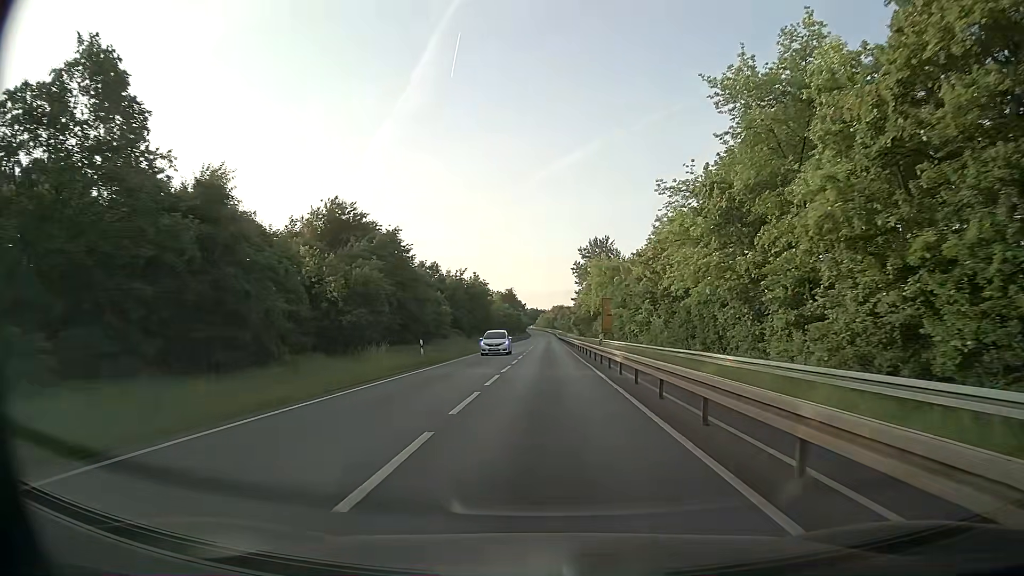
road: tertiary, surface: asphalt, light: Day
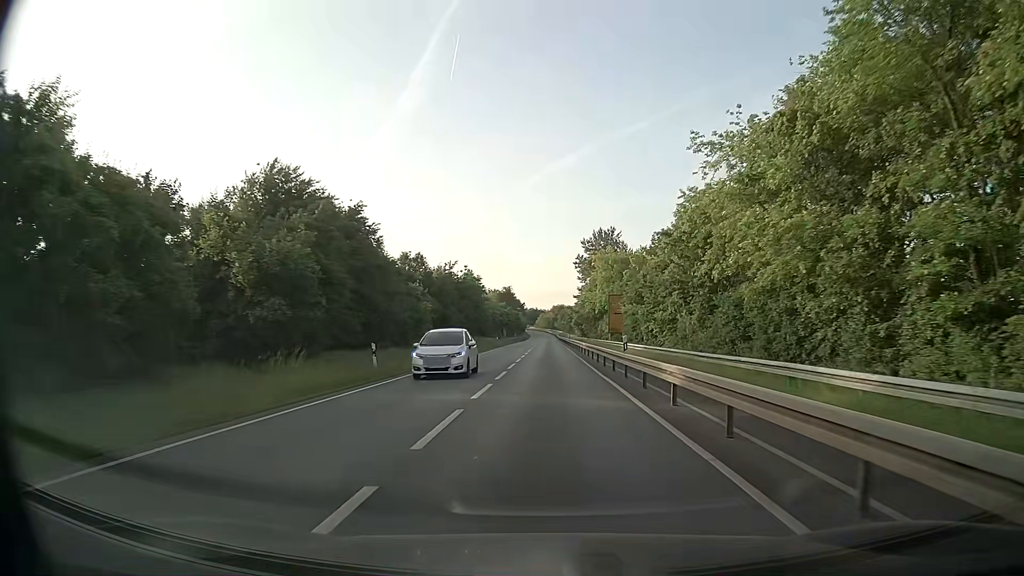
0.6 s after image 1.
(0.0, +9.3) m; 0°
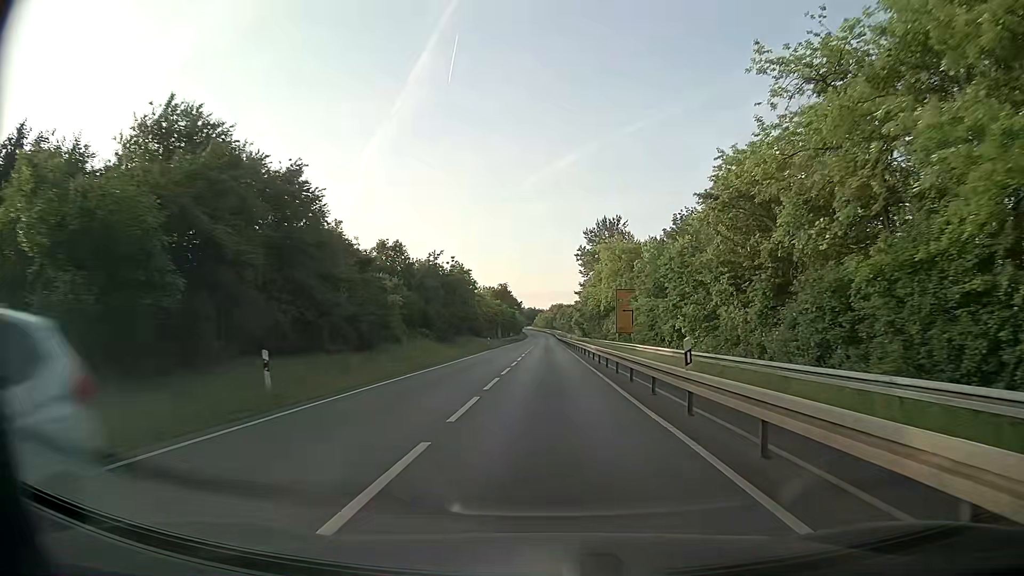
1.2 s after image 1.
(-0.1, +9.5) m; 0°
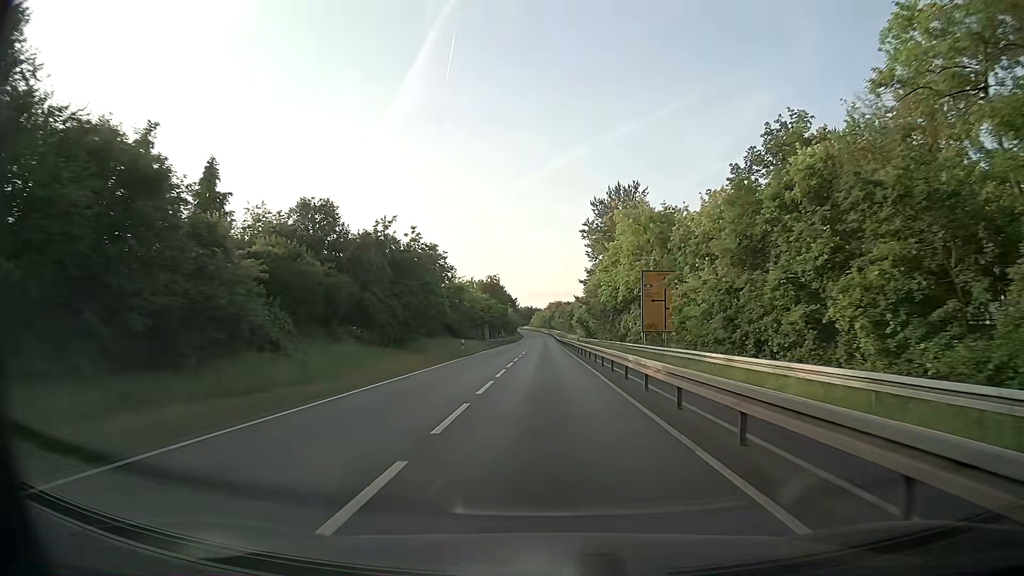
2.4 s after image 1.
(+0.1, +19.4) m; 0°
